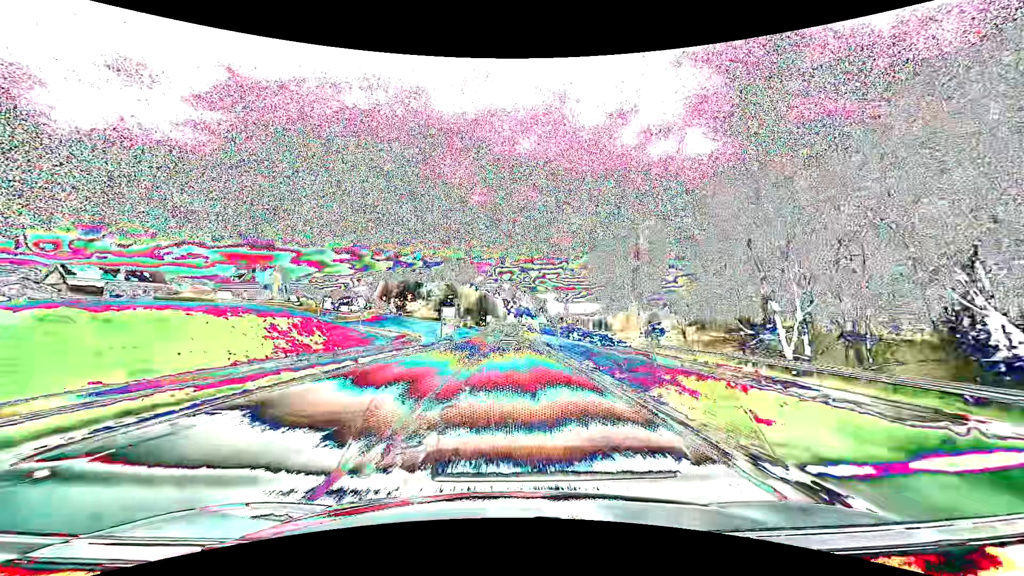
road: primary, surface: asphalt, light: Day
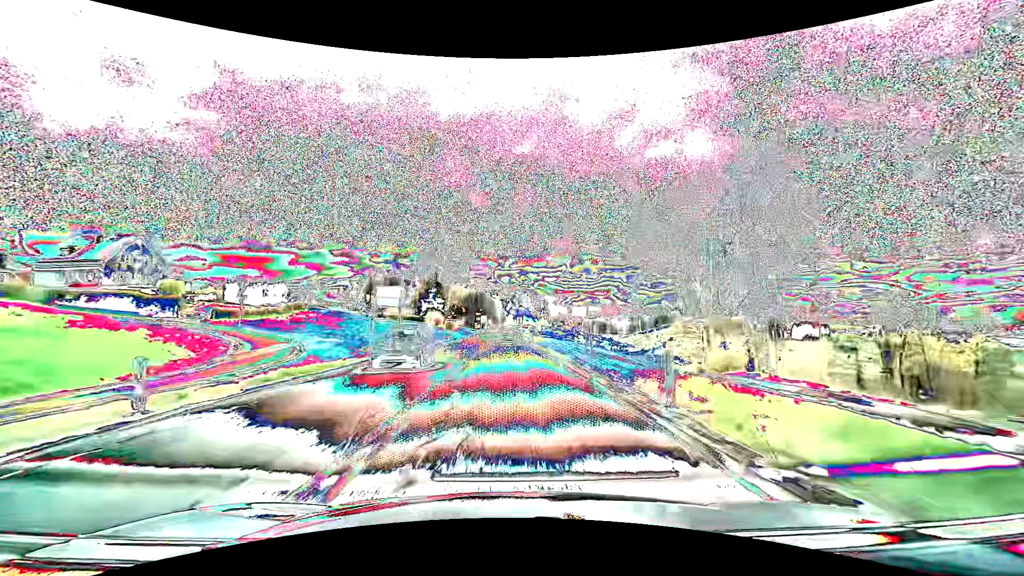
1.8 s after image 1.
(0.0, +37.2) m; 0°
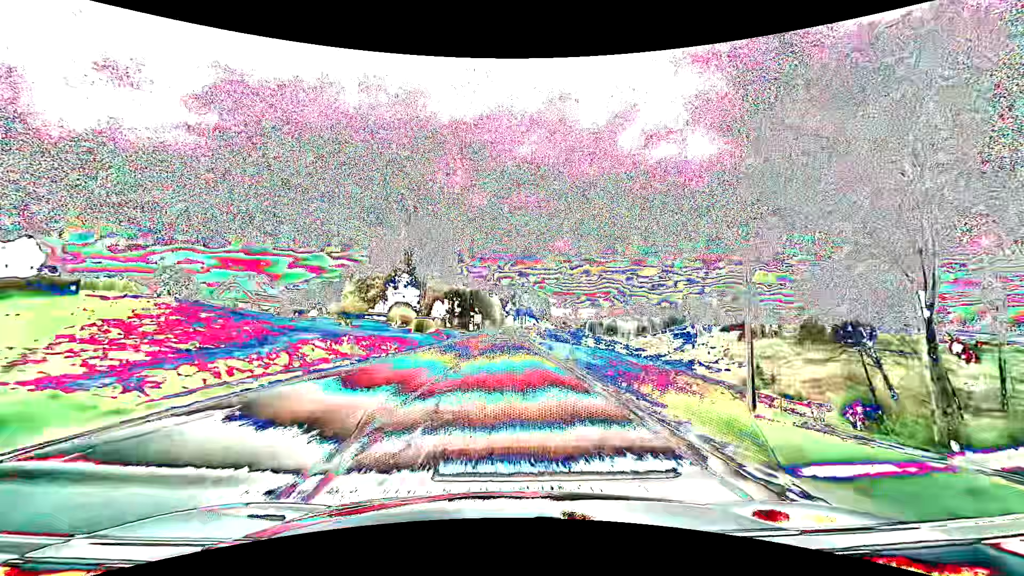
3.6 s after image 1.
(0.0, +37.2) m; 0°
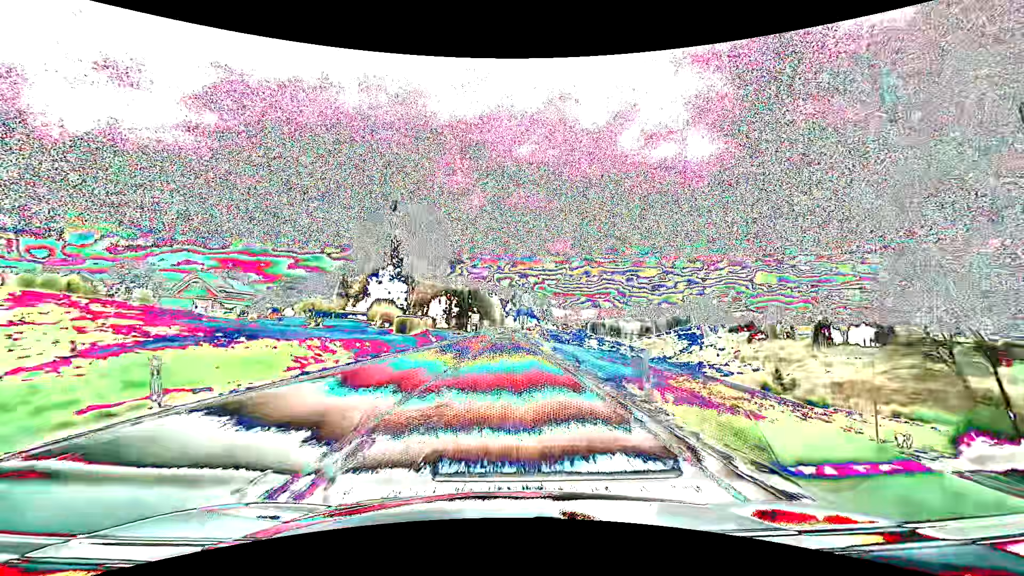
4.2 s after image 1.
(0.0, +12.4) m; 0°
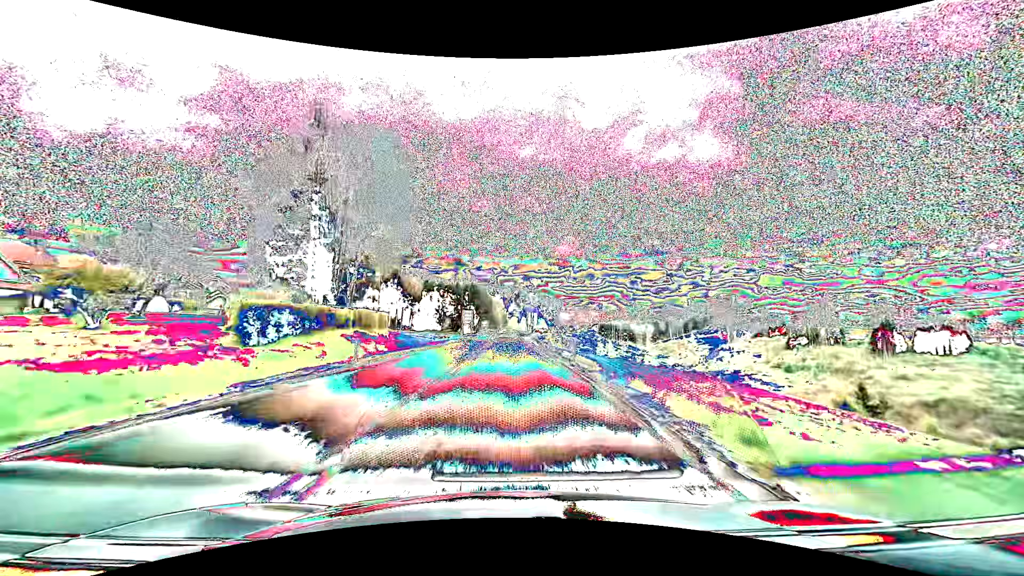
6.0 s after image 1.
(-0.2, +37.2) m; 0°
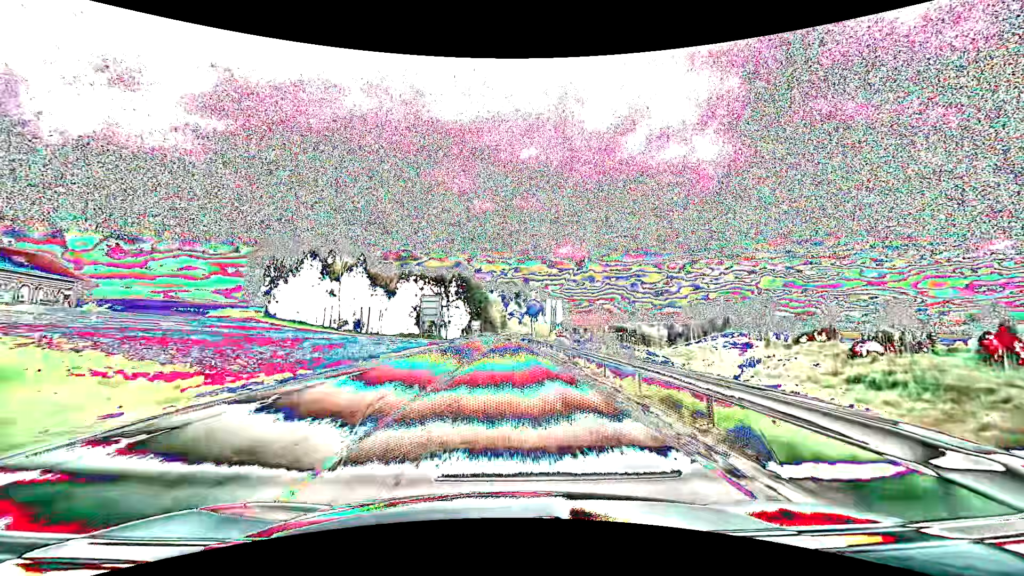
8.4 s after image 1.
(0.0, +49.6) m; 0°
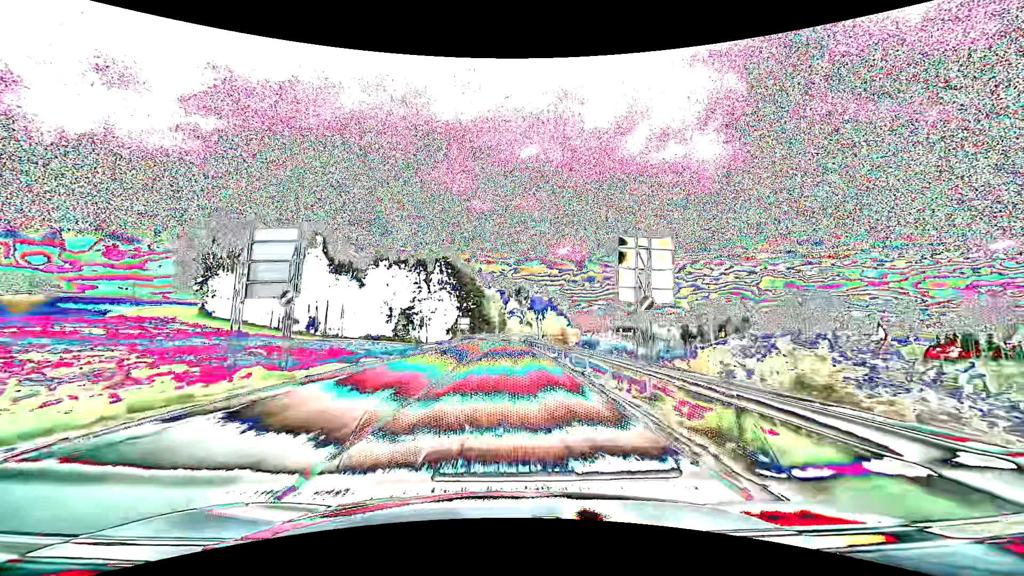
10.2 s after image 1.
(0.0, +37.3) m; 0°
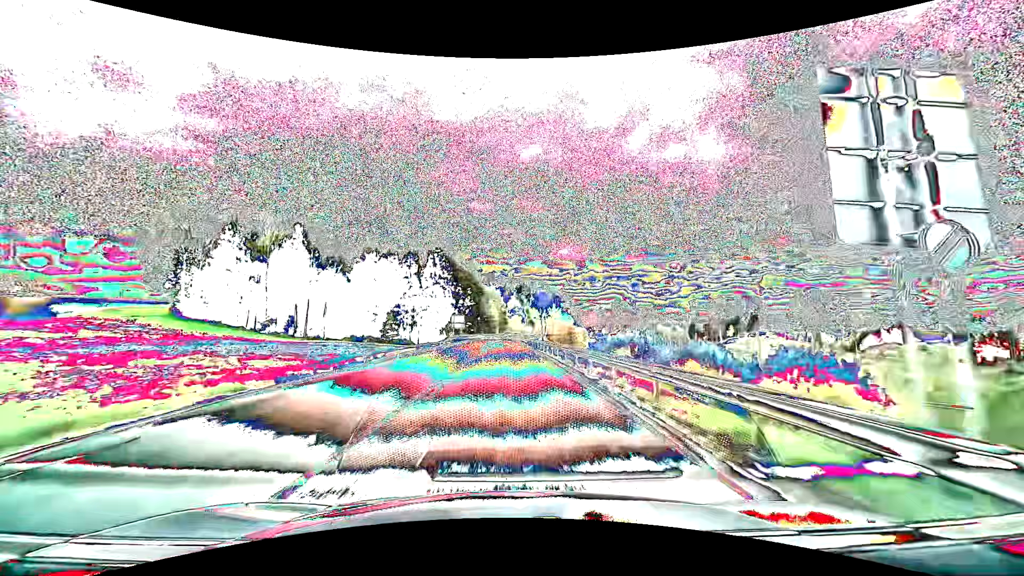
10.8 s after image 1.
(0.0, +12.6) m; 0°
(0, +10) (0, +20) (0, +30) (0, +40) (0, +50) (0, +60) (0, +70) (0, +80) (0, +90) (0, +100) m
